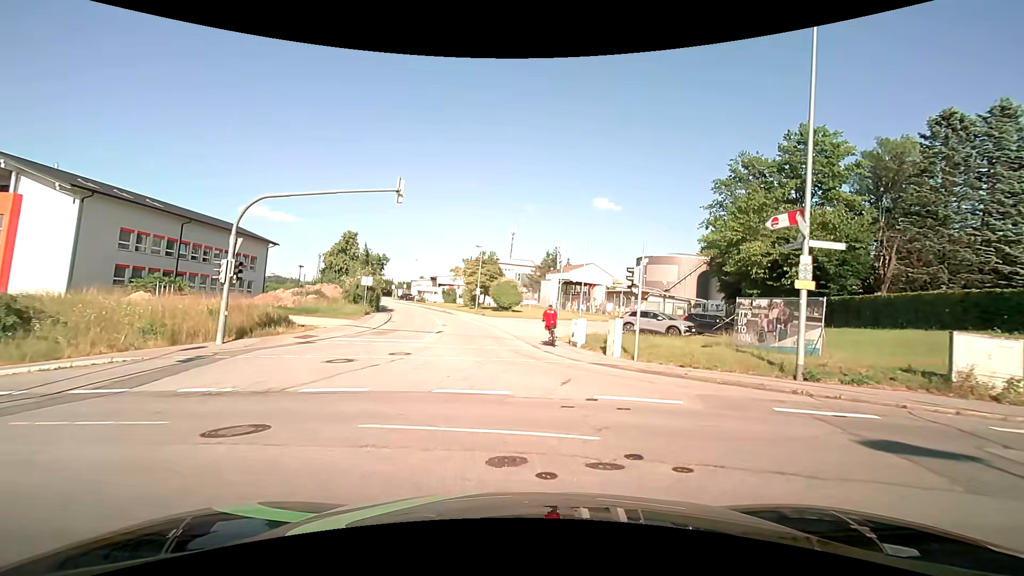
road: residential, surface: asphalt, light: Day
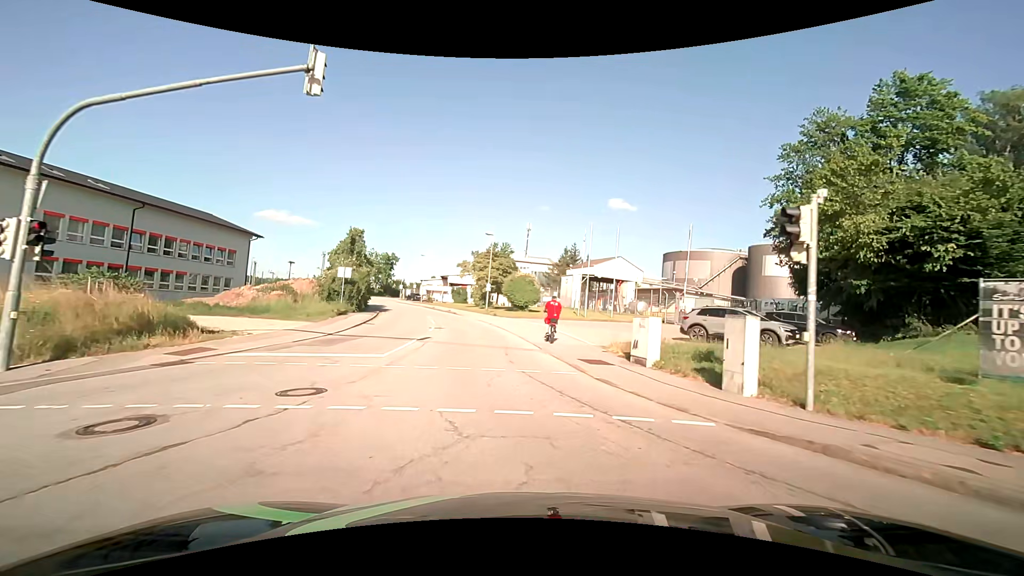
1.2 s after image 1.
(-0.1, +9.1) m; -2°
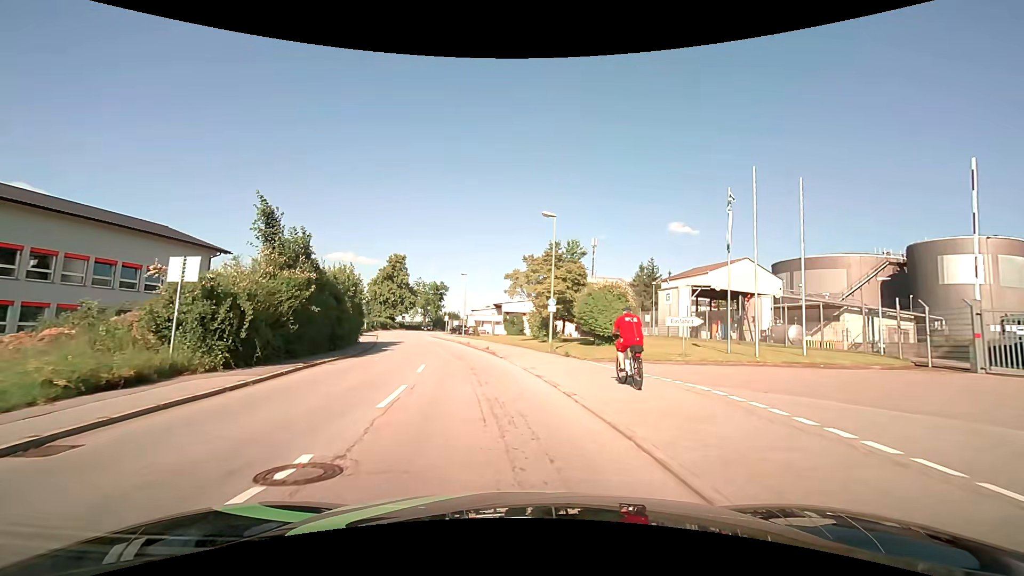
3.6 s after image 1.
(-1.1, +20.5) m; -7°
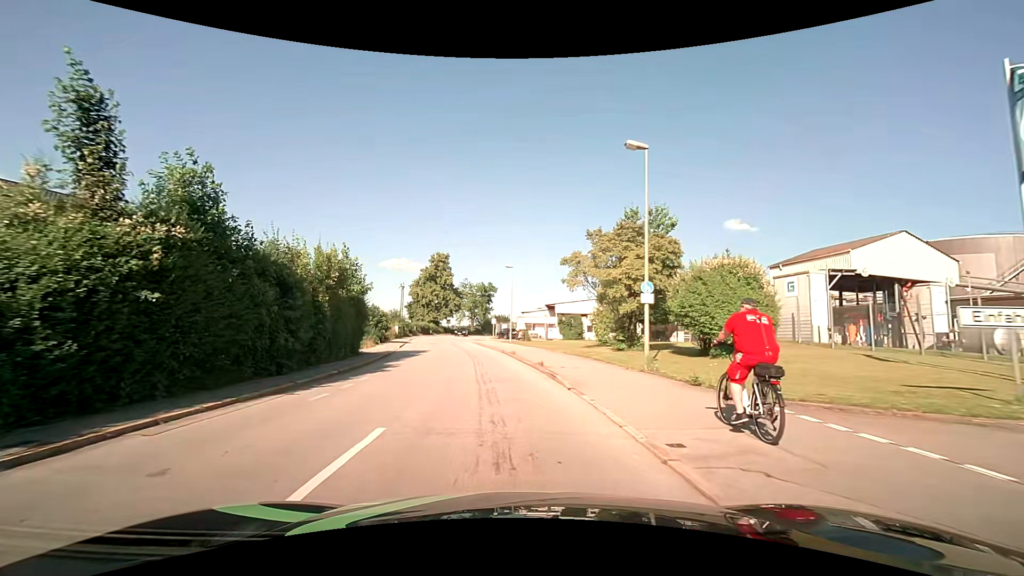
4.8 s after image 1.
(-0.5, +10.9) m; -6°
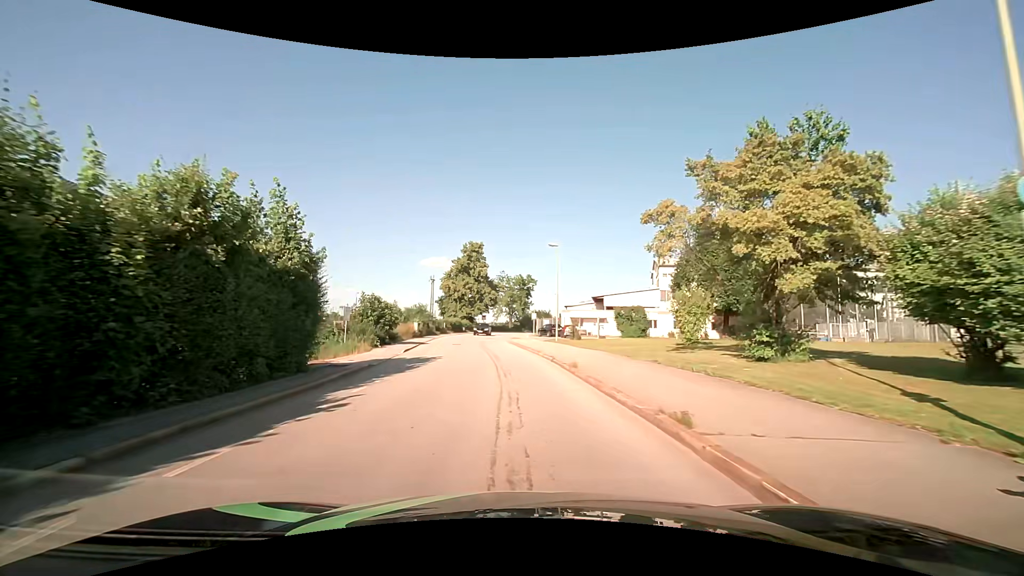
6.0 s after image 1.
(-0.6, +11.3) m; -5°
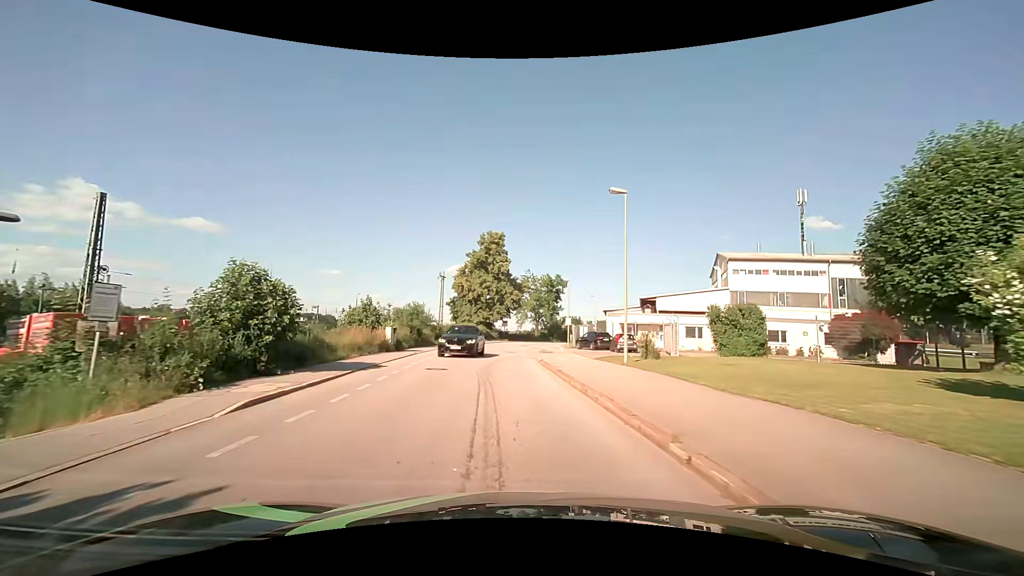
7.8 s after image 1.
(-0.5, +17.7) m; -3°
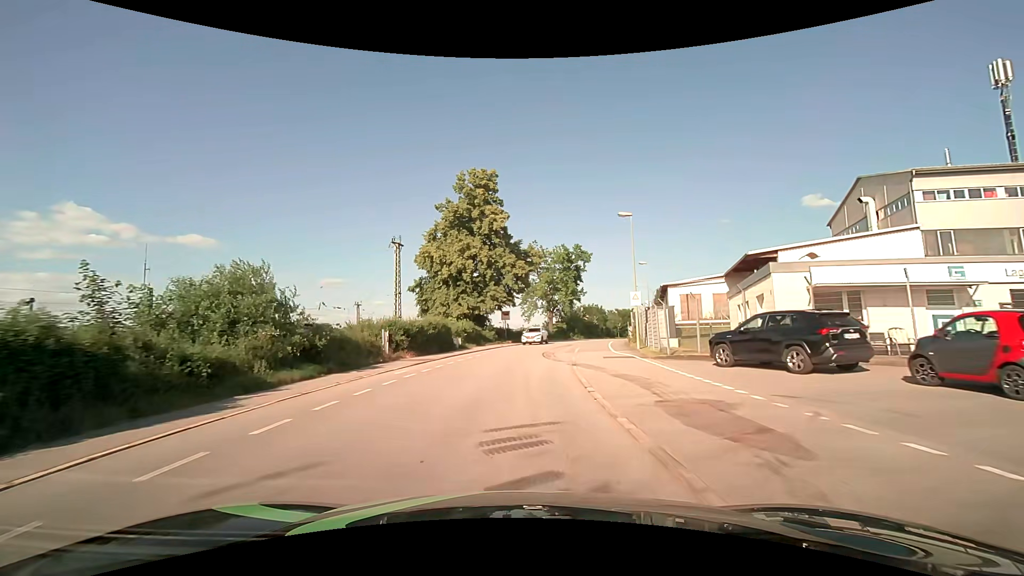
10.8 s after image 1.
(-0.6, +31.3) m; -1°
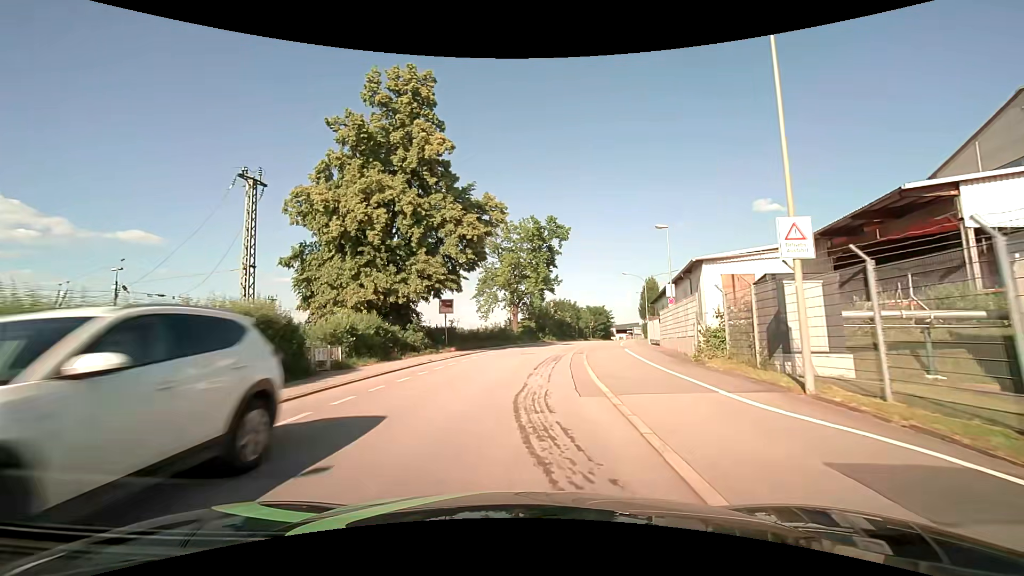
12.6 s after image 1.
(+0.5, +19.7) m; +4°
(0, +10) (+1, +20) (+3, +30) (+4, +40) (+6, +49) (+9, +59) (+11, +69) (+14, +78) (+17, +88) (+20, +98) m
